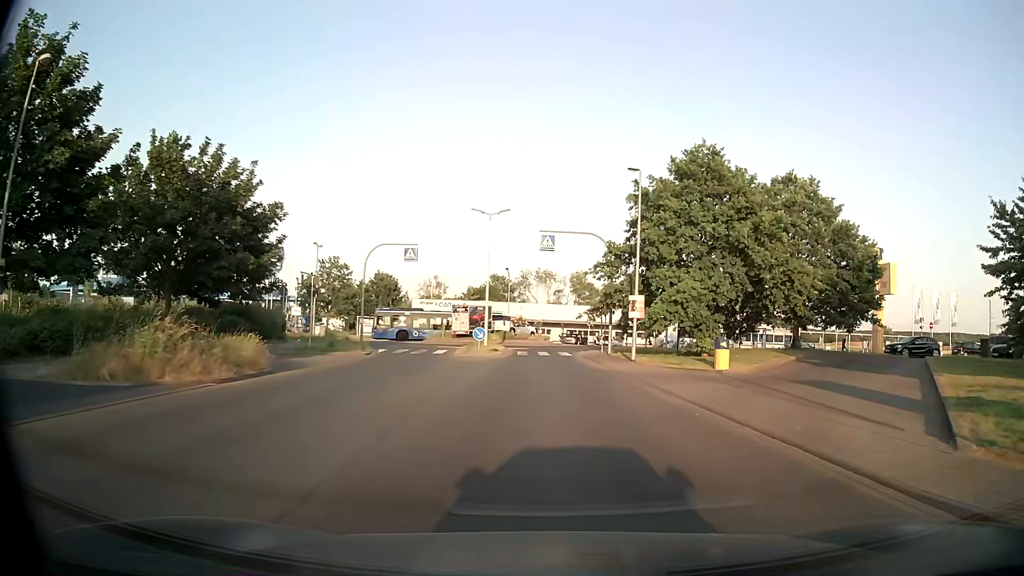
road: unclassified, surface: asphalt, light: Day
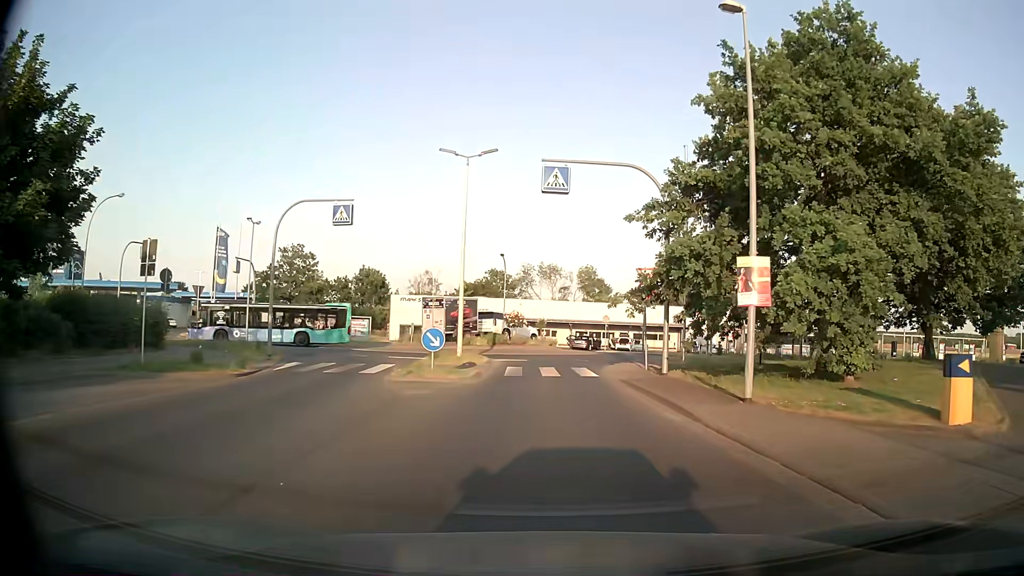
(0.0, +14.0) m; 0°
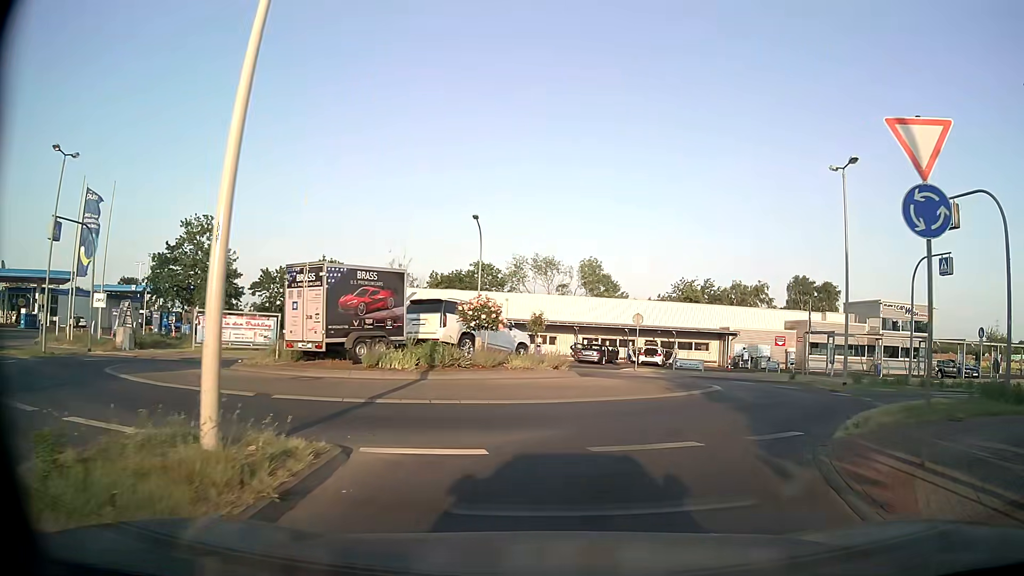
(-0.1, +20.0) m; +1°
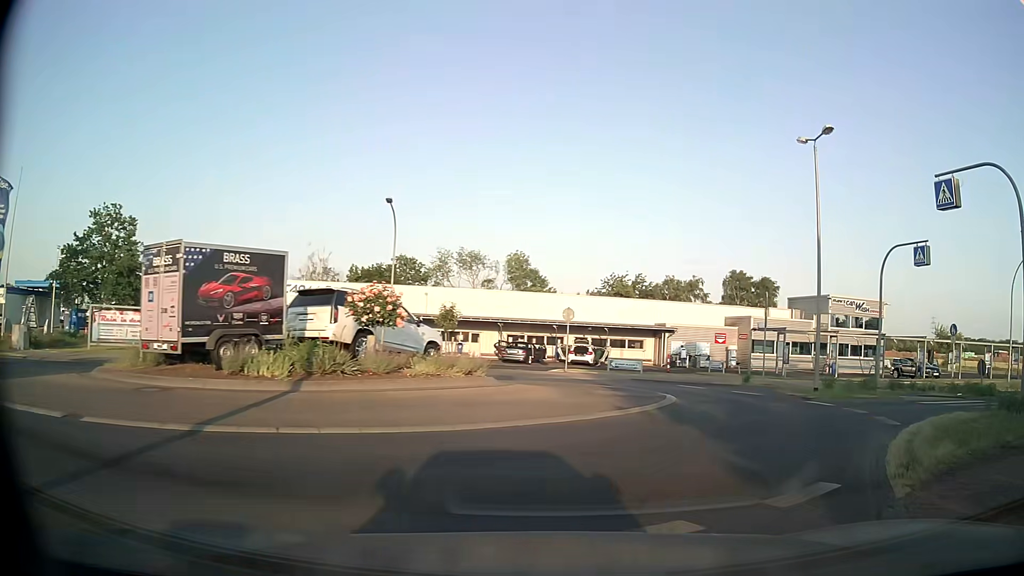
(+0.1, +3.7) m; +5°
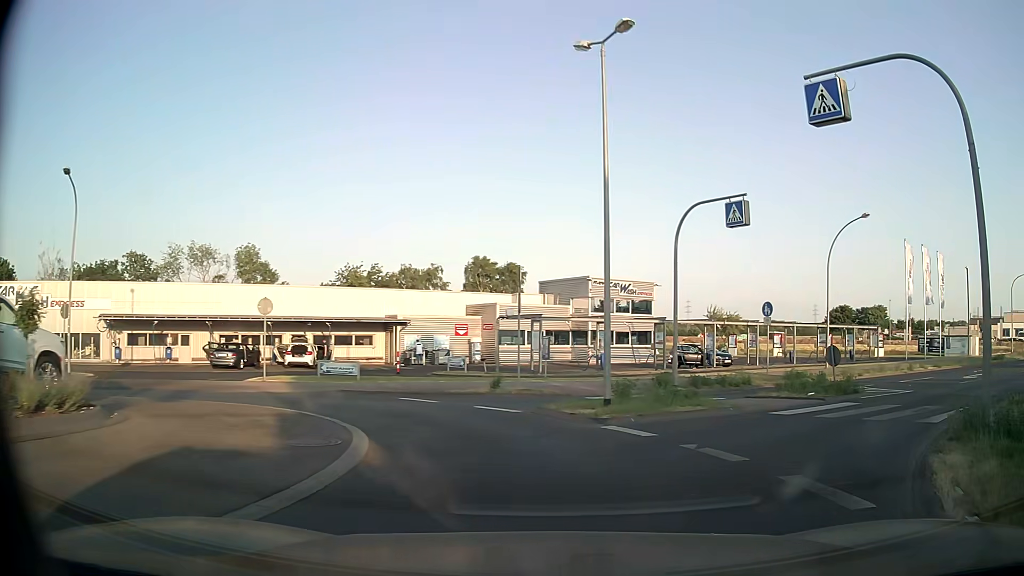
(+1.4, +6.8) m; +22°
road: tertiary
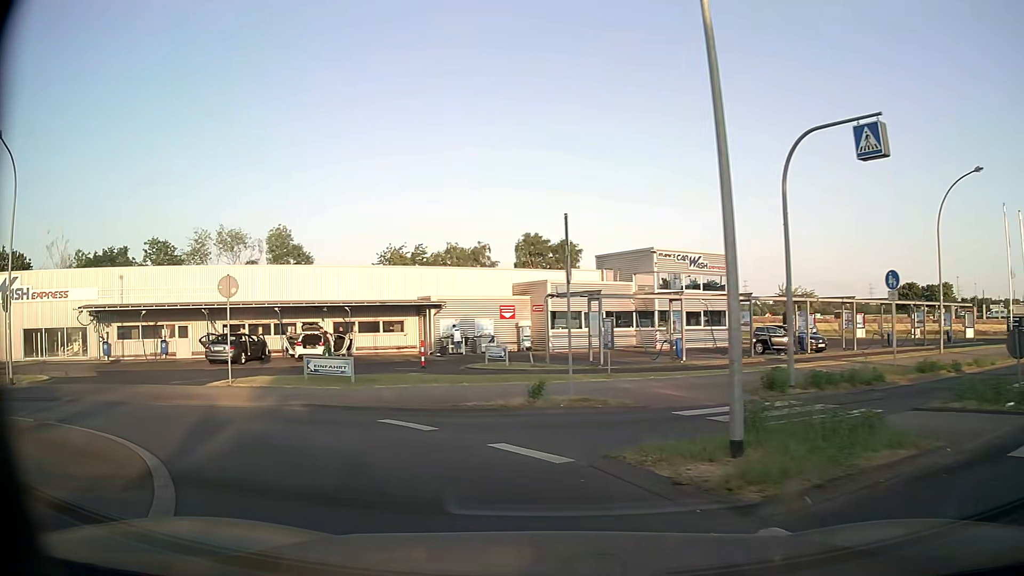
(+0.1, +6.5) m; -5°
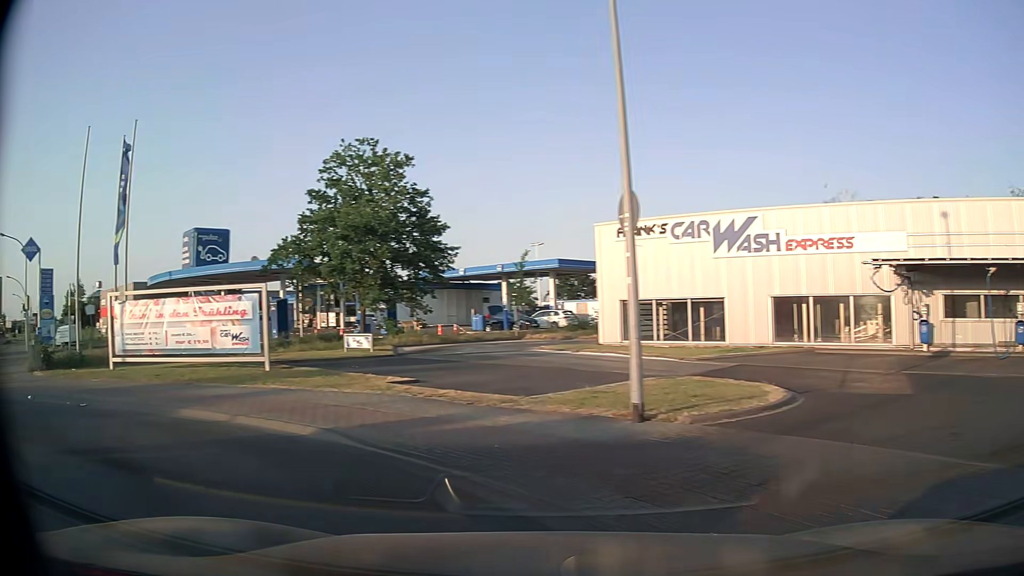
(-7.9, +12.7) m; -70°
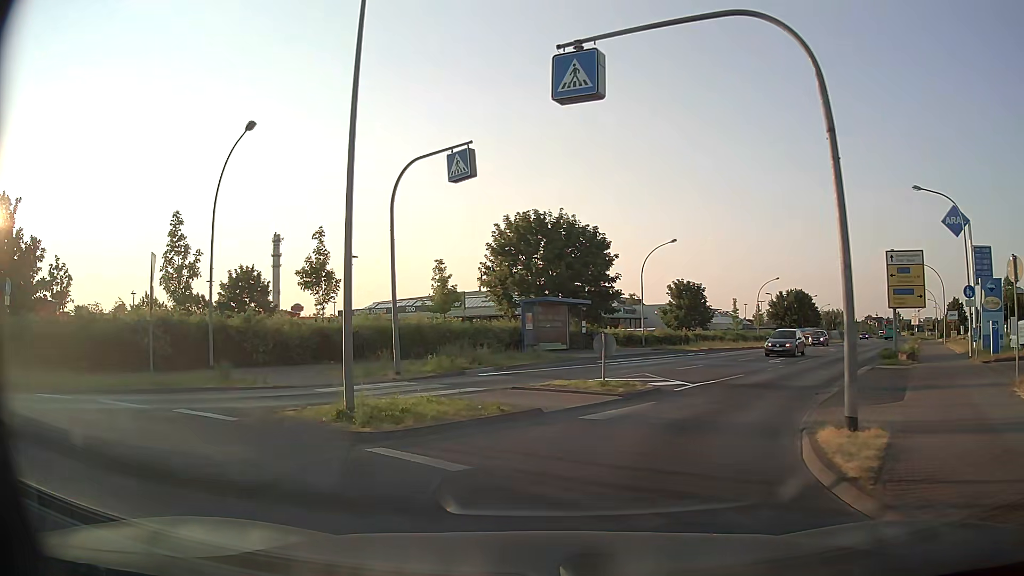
(-10.5, +10.0) m; -80°
(+1, +10) (+6, +19) (+11, +27) (+17, +36) (+22, +44) (+28, +52) (+33, +61) (+38, +69) (+44, +77) (+49, +86) m
